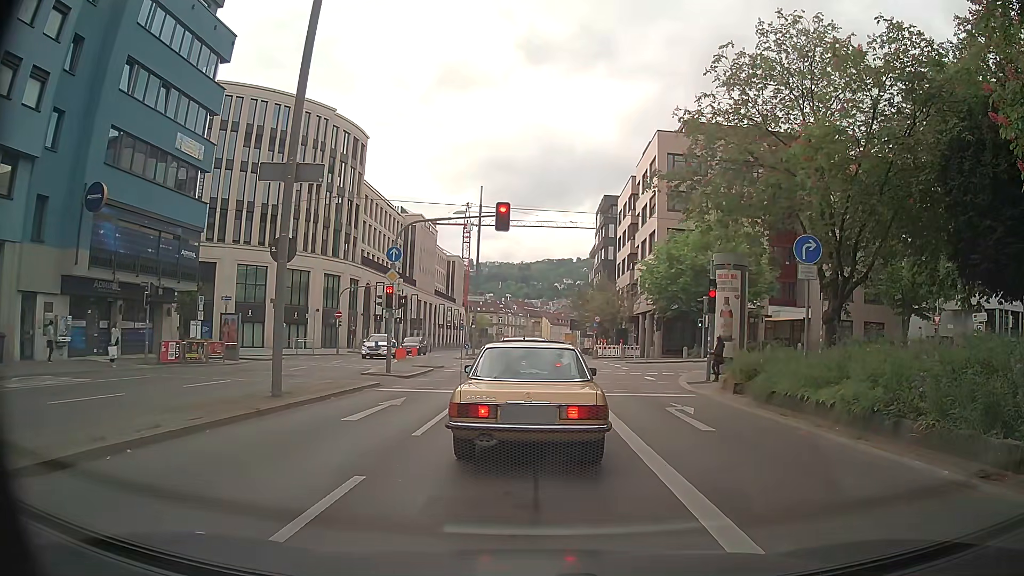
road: primary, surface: asphalt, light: Day
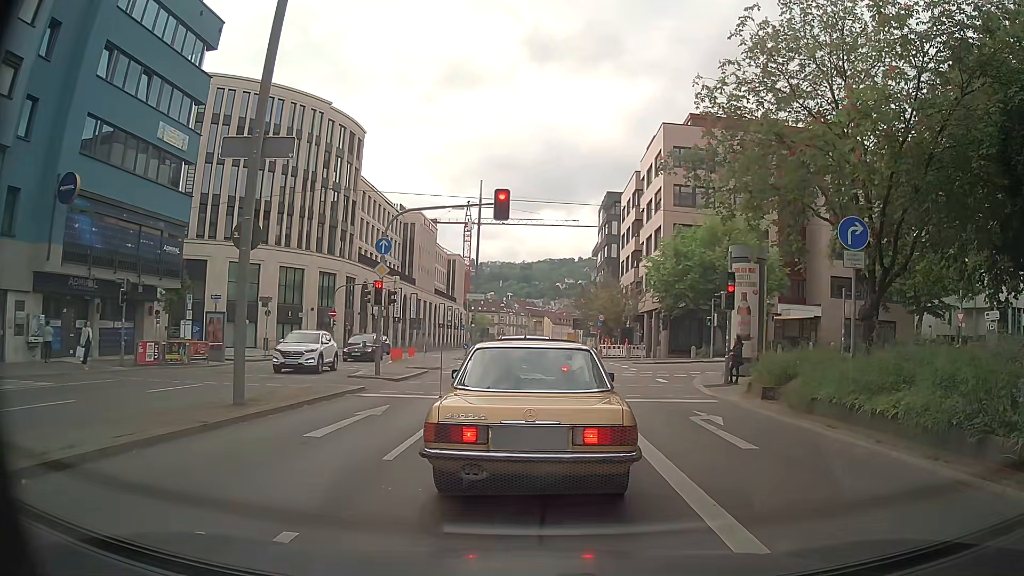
(0.0, +2.0) m; 0°
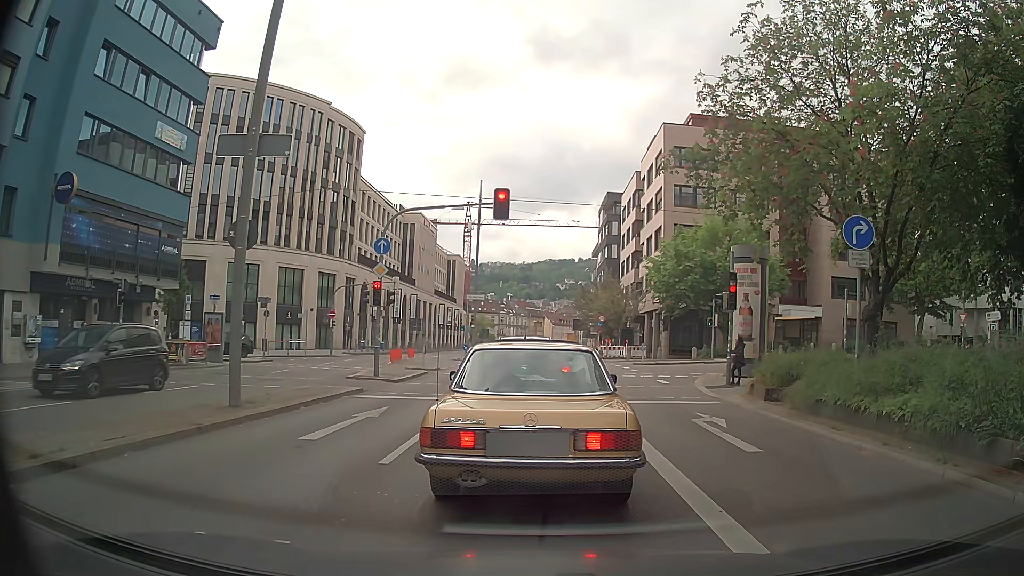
(0.0, +0.3) m; 0°
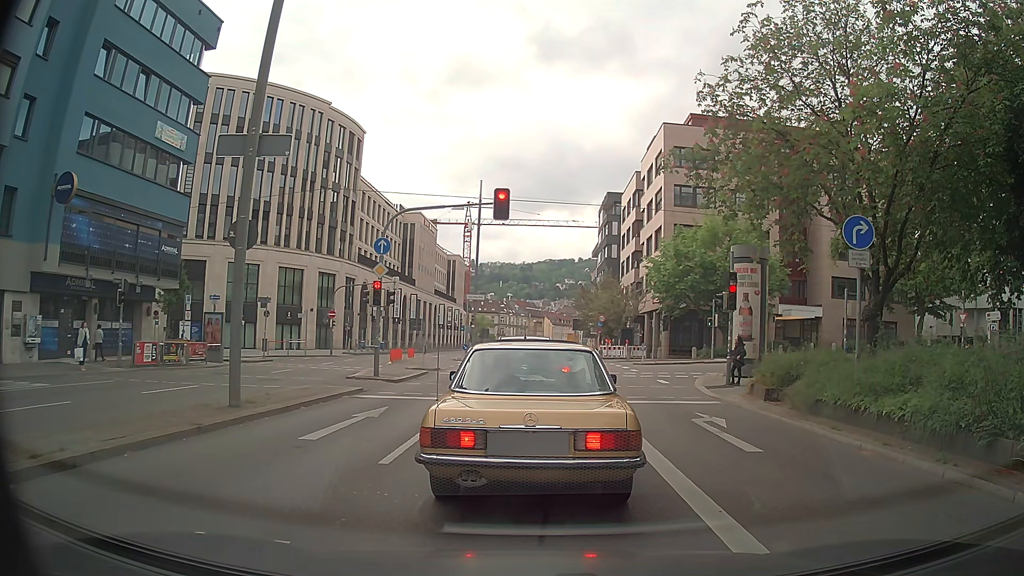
(0.0, 0.0) m; 0°
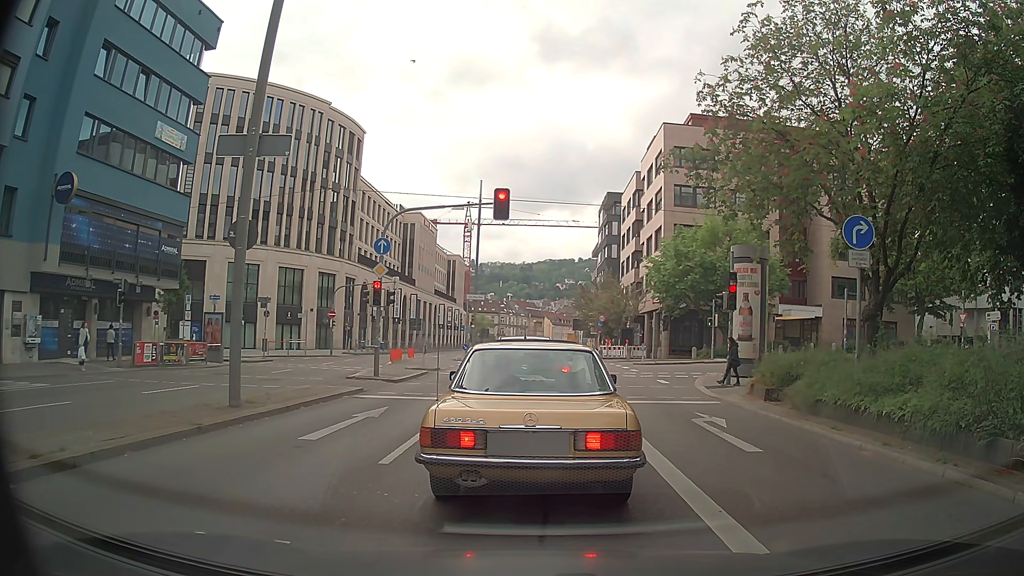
(0.0, 0.0) m; 0°
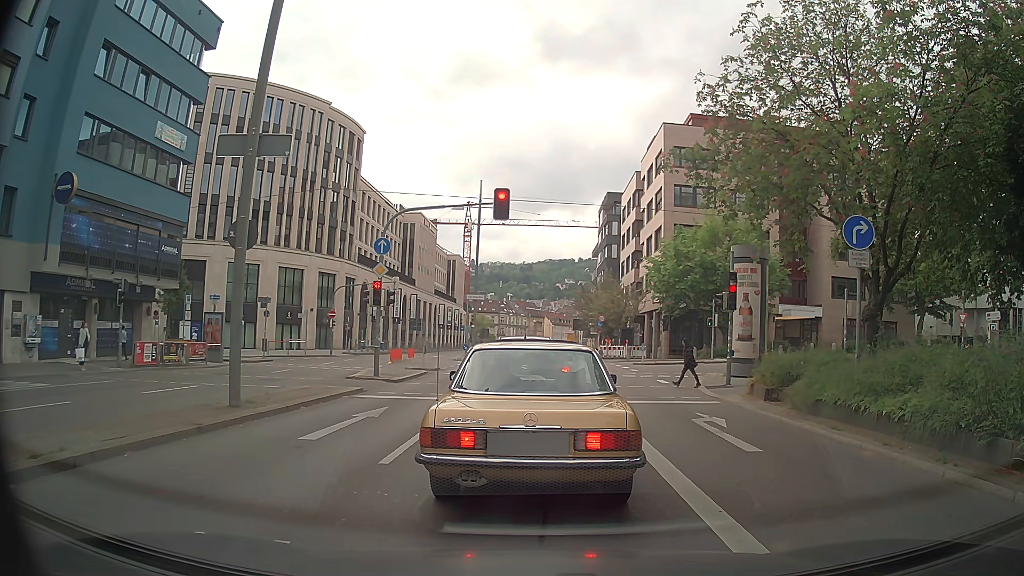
(0.0, 0.0) m; 0°
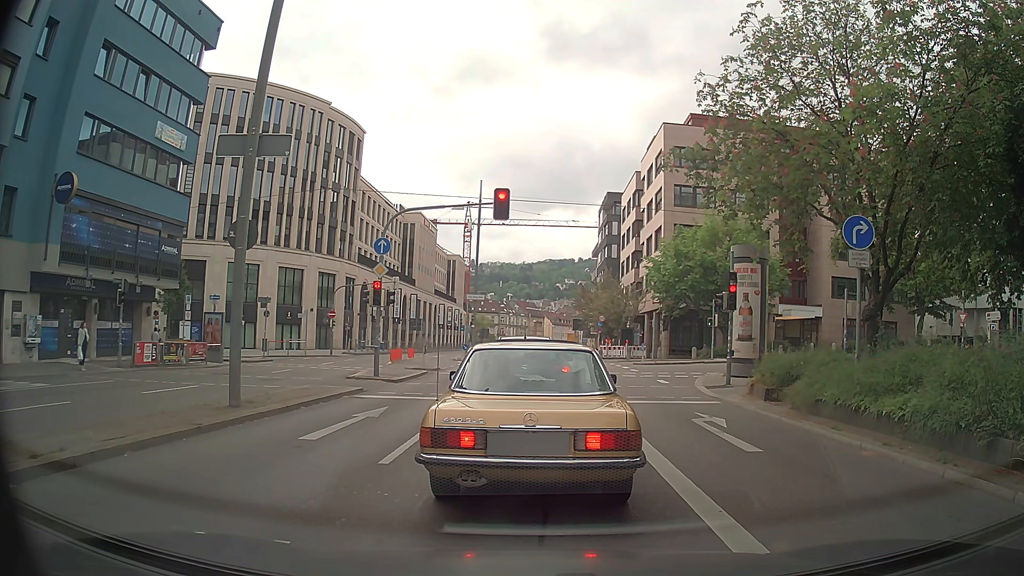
(0.0, 0.0) m; 0°
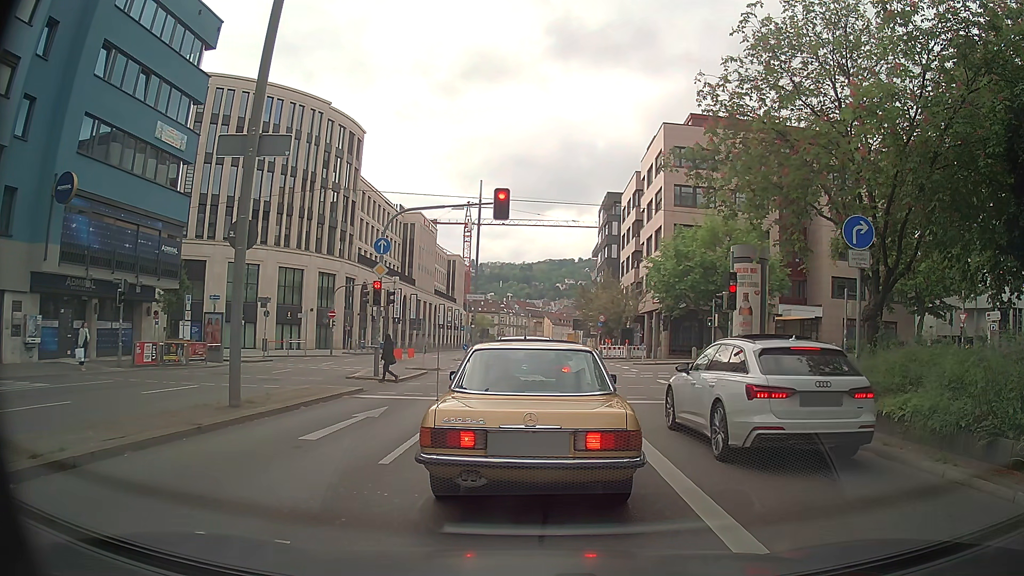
(0.0, 0.0) m; 0°
